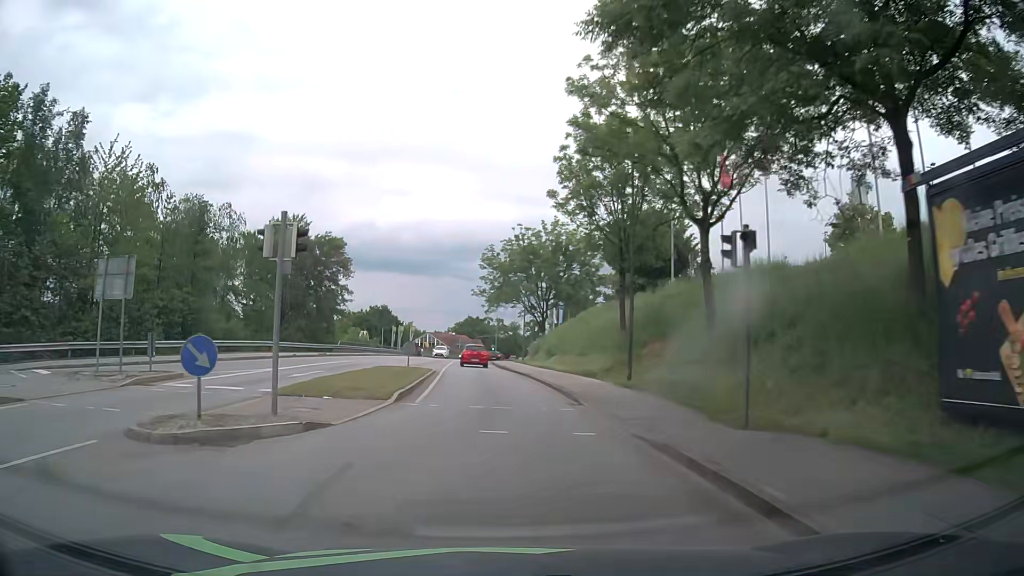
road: tertiary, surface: asphalt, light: Day
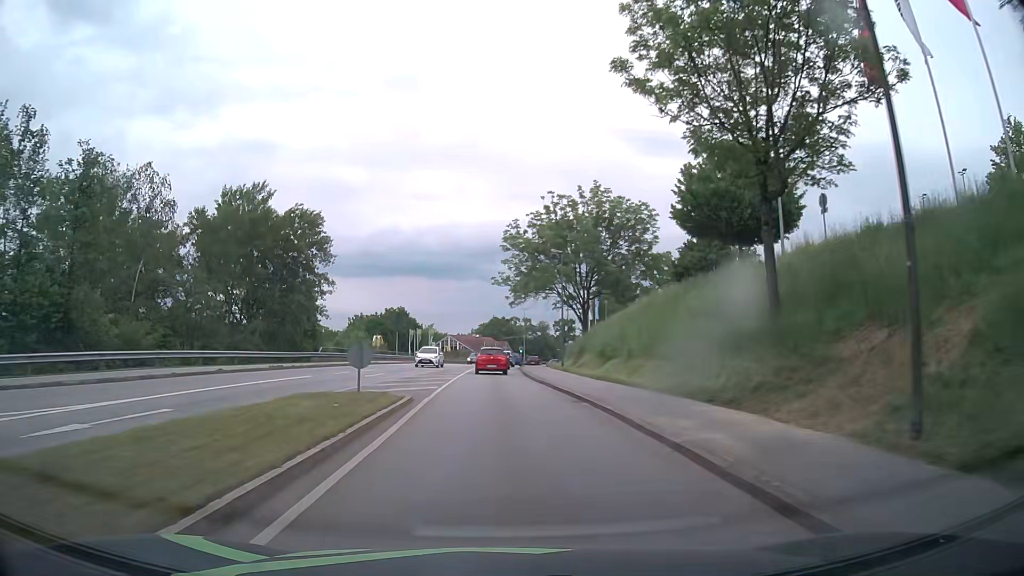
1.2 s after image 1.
(-0.3, +15.2) m; -2°
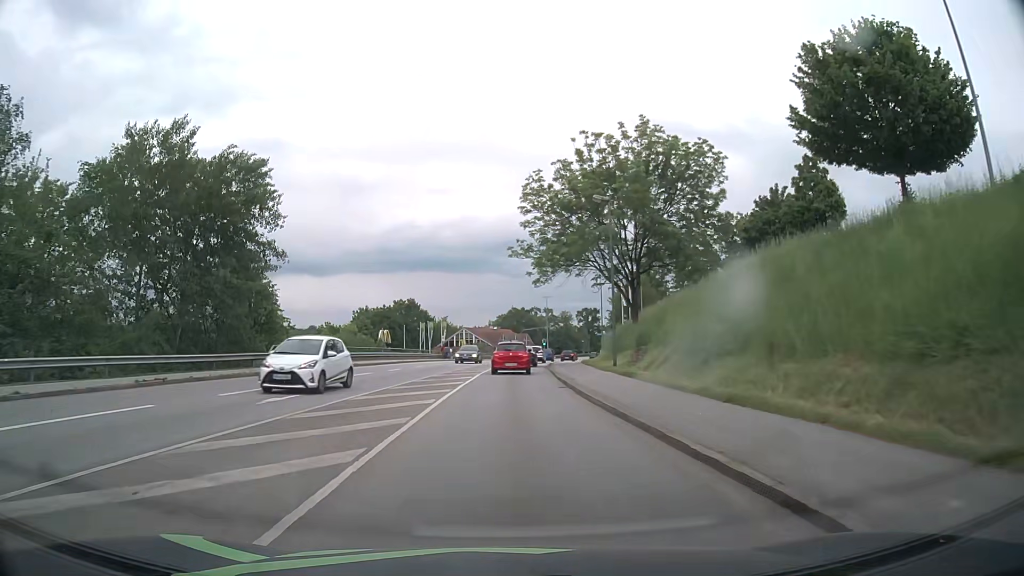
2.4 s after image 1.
(-0.3, +14.1) m; -2°
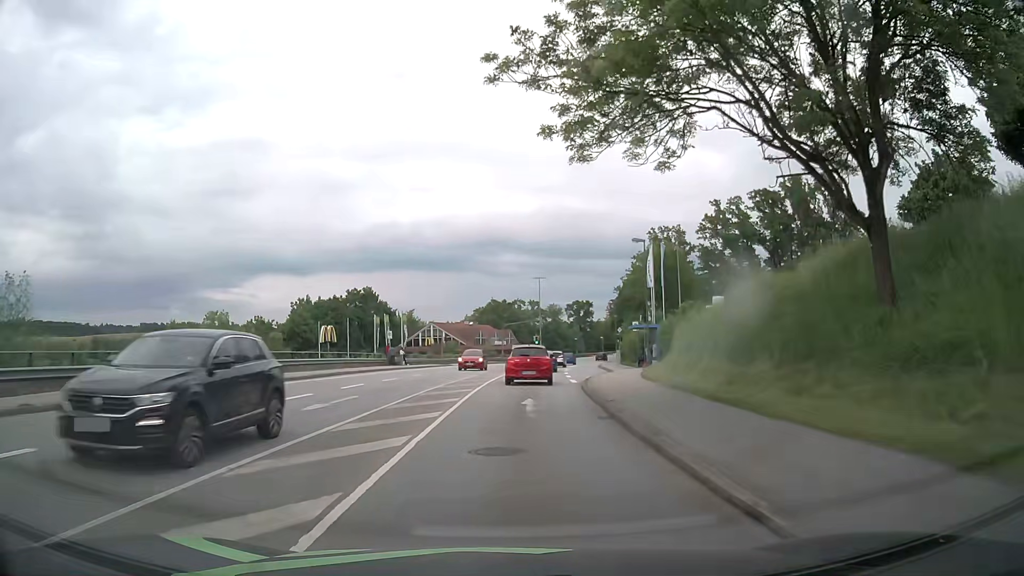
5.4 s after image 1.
(0.0, +29.2) m; +1°
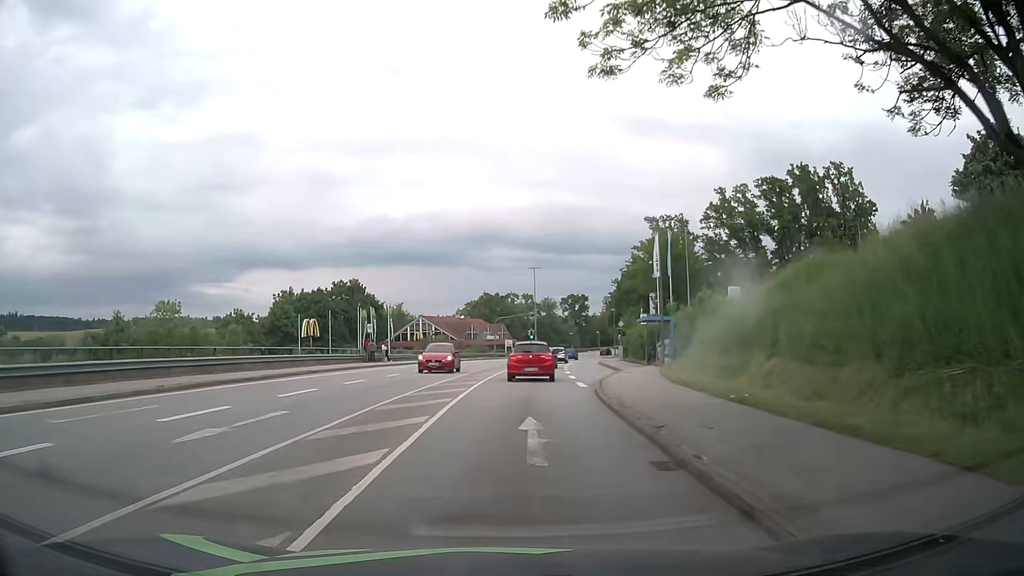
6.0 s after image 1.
(0.0, +5.7) m; +1°
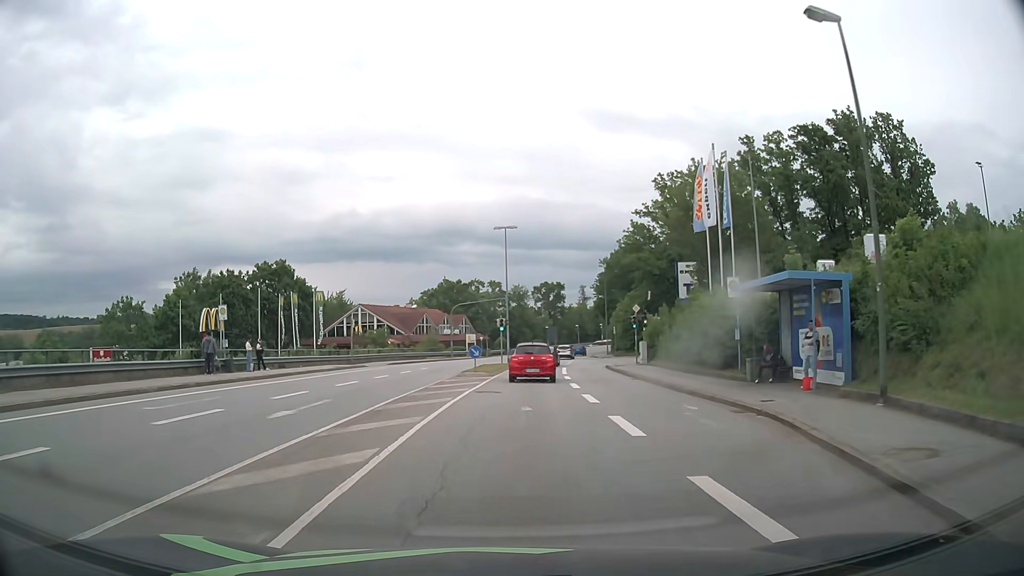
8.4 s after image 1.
(+0.6, +24.0) m; +2°
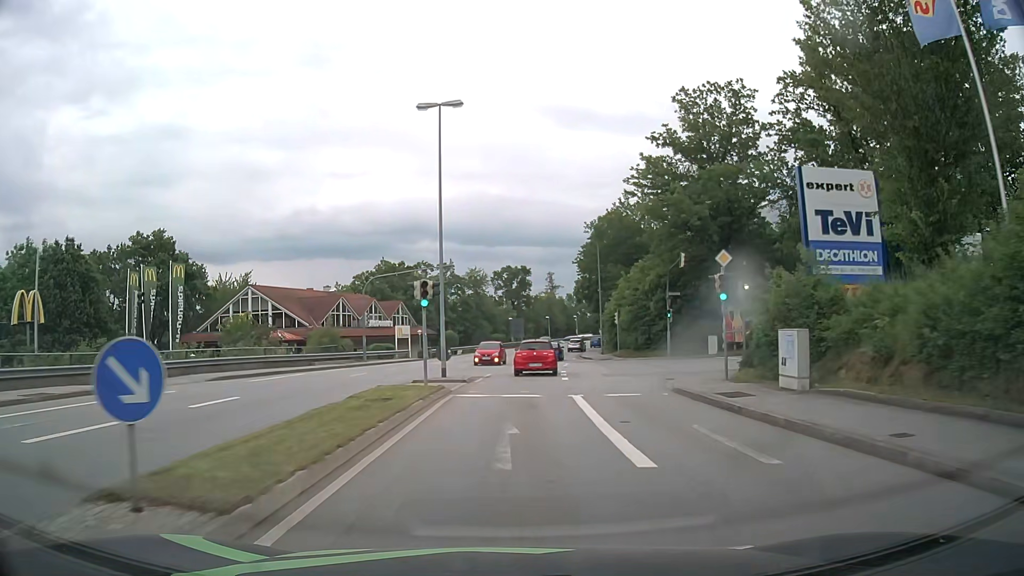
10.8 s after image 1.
(+0.9, +26.7) m; +4°
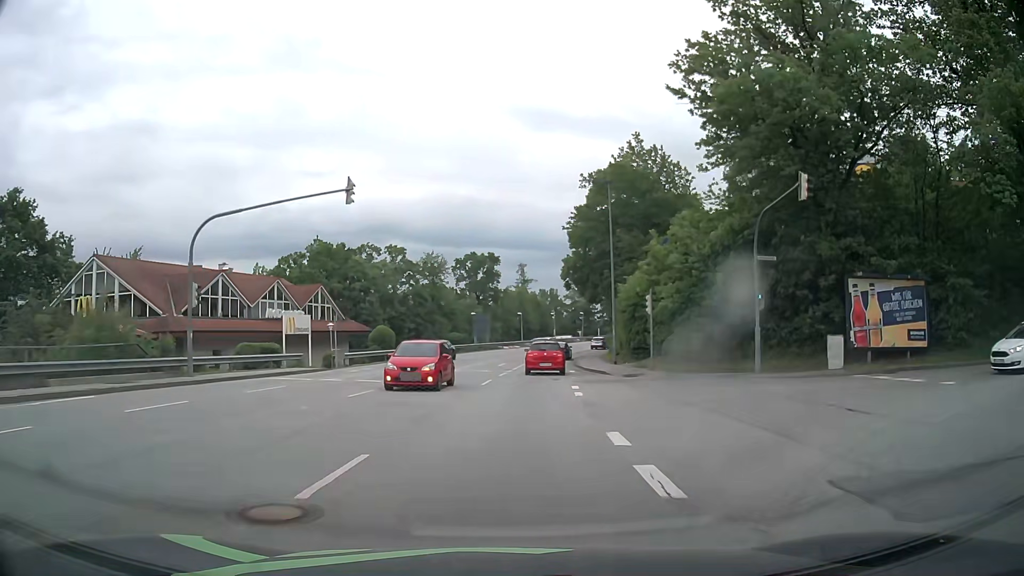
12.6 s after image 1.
(+0.5, +21.9) m; +3°
(0, +10) (0, +20) (+1, +30) (+2, +40) (+3, +50) (+5, +60) (+7, +70) (+9, +79) (+13, +89) (+16, +98) m
